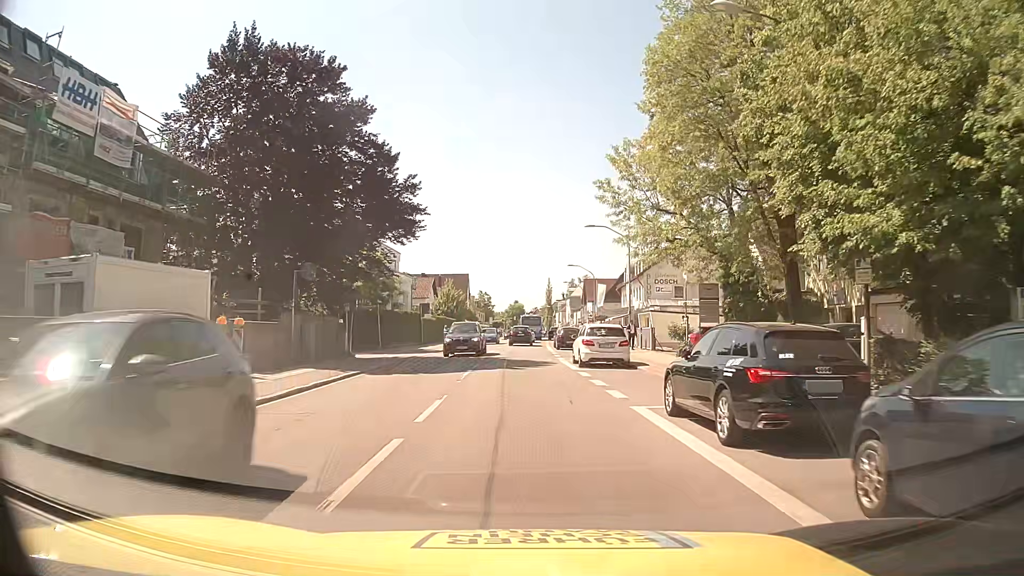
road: secondary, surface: asphalt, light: Day
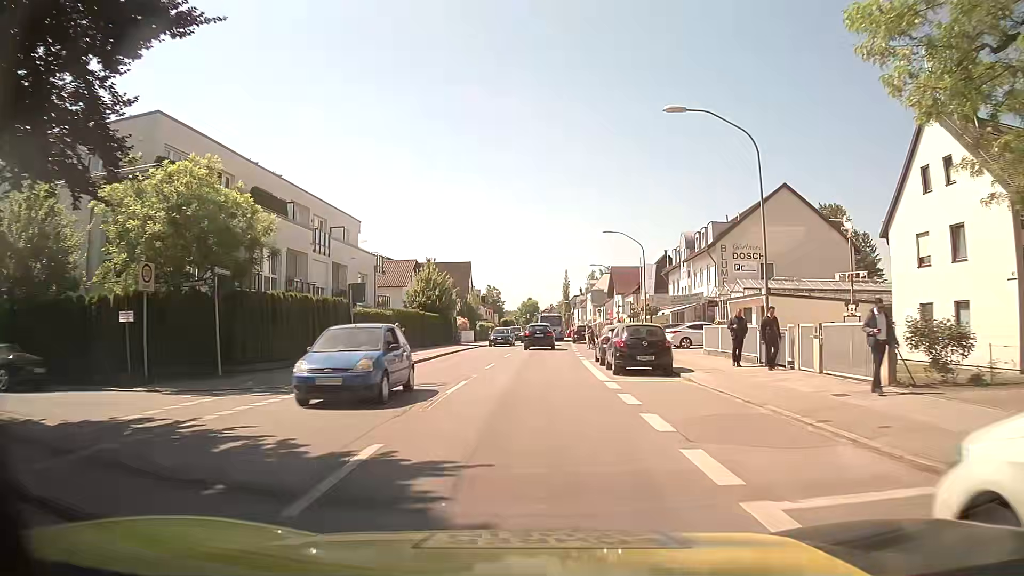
(-0.1, +24.3) m; -1°
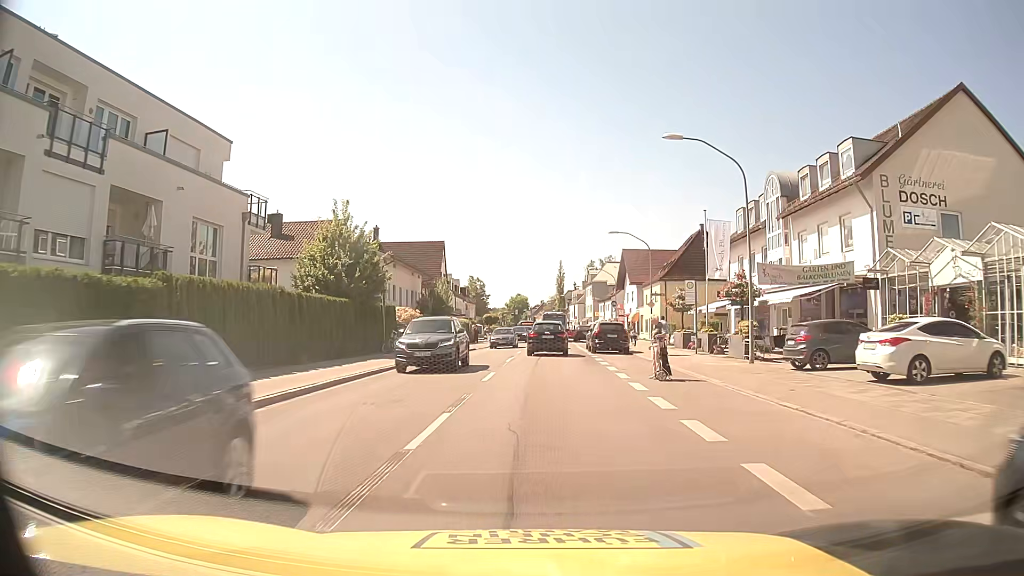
(+0.2, +24.3) m; +1°
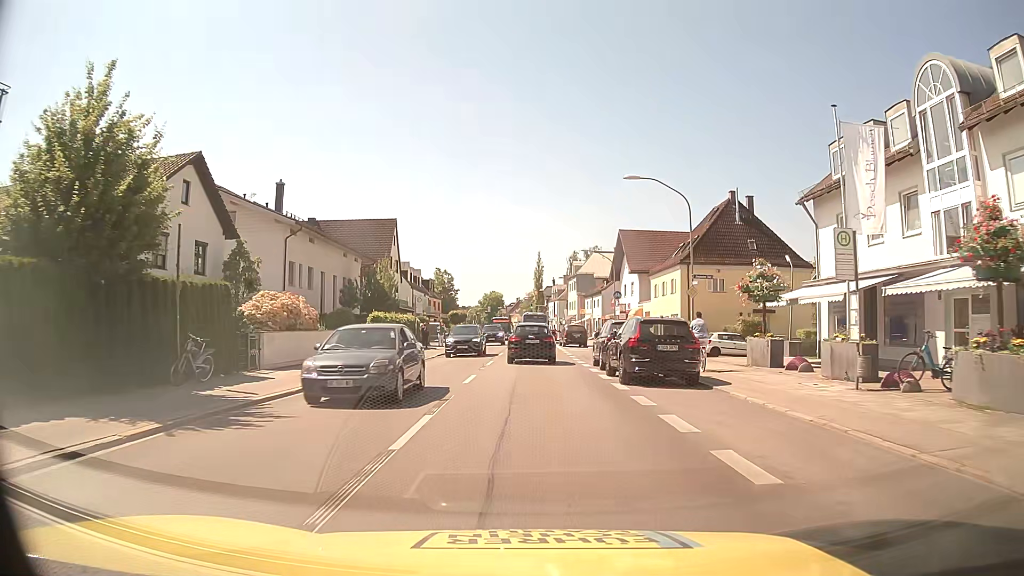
(+0.4, +18.1) m; +2°
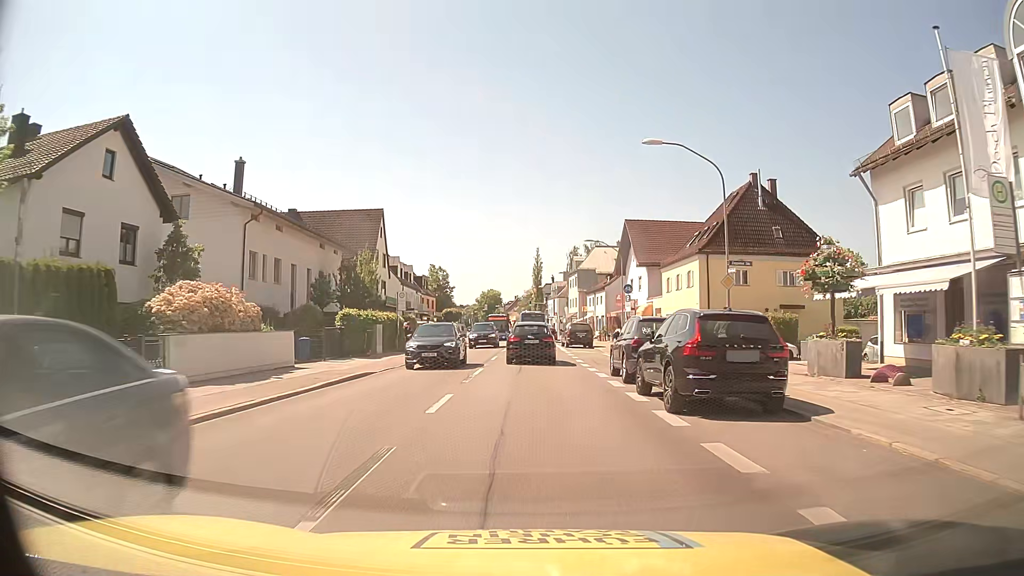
(+0.1, +5.7) m; 0°
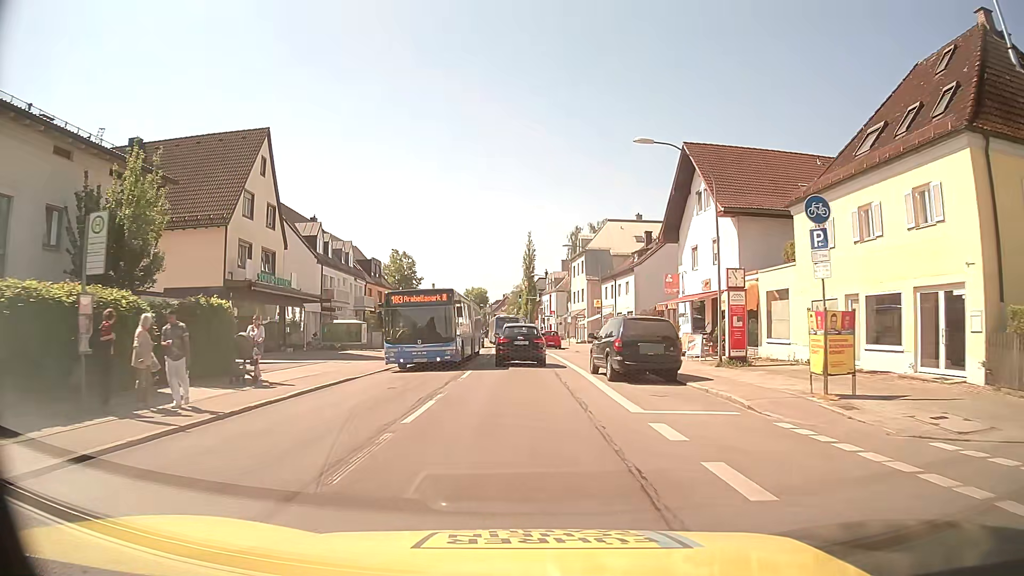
(+0.2, +28.8) m; +1°
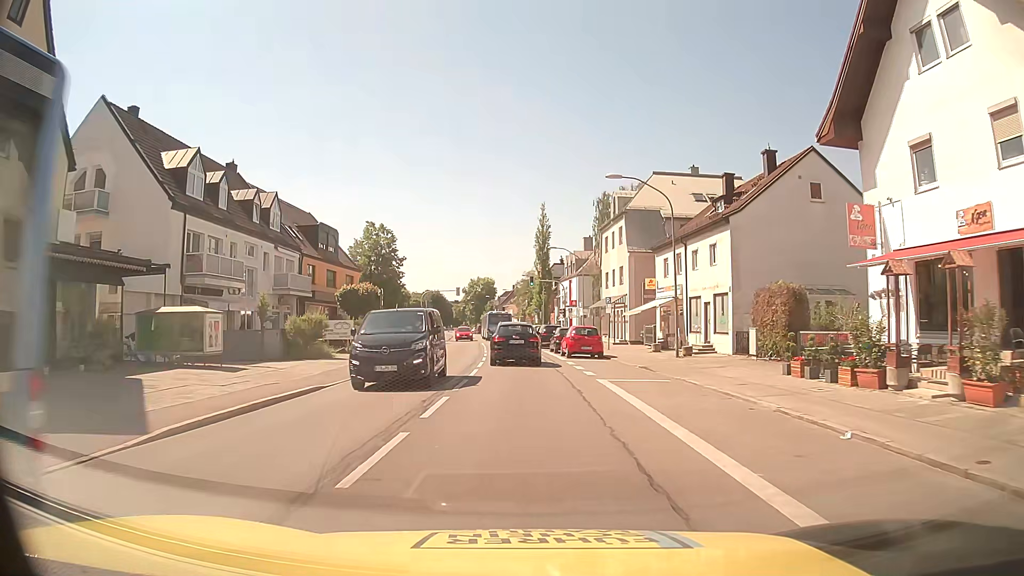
(-0.3, +23.2) m; -1°
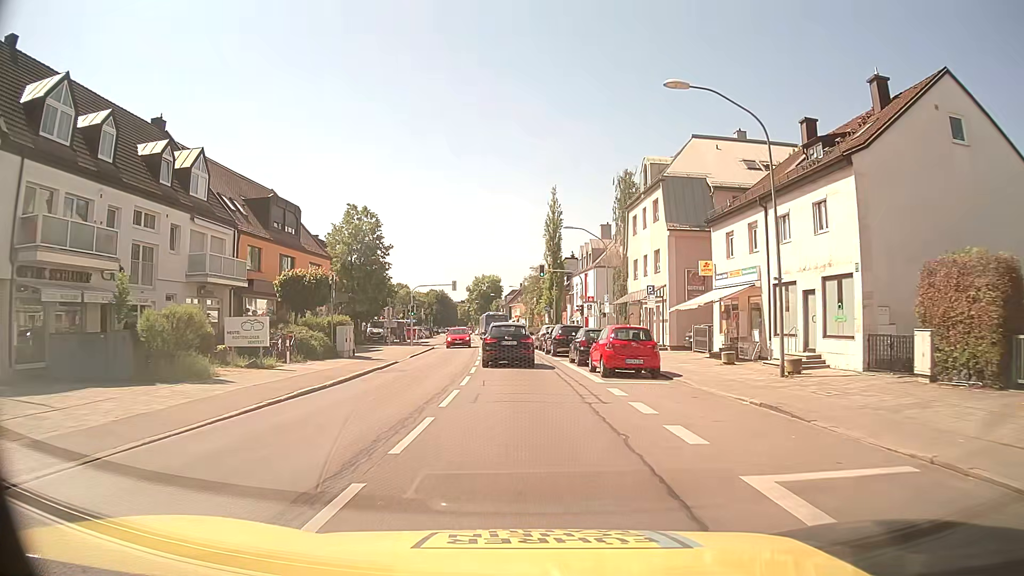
(-0.1, +12.1) m; -1°
(0, +10) (0, +20) (-1, +30) (-1, +40) (-2, +50) (-3, +60) (-3, +70) (-4, +80) (-5, +90) (-6, +100) m
